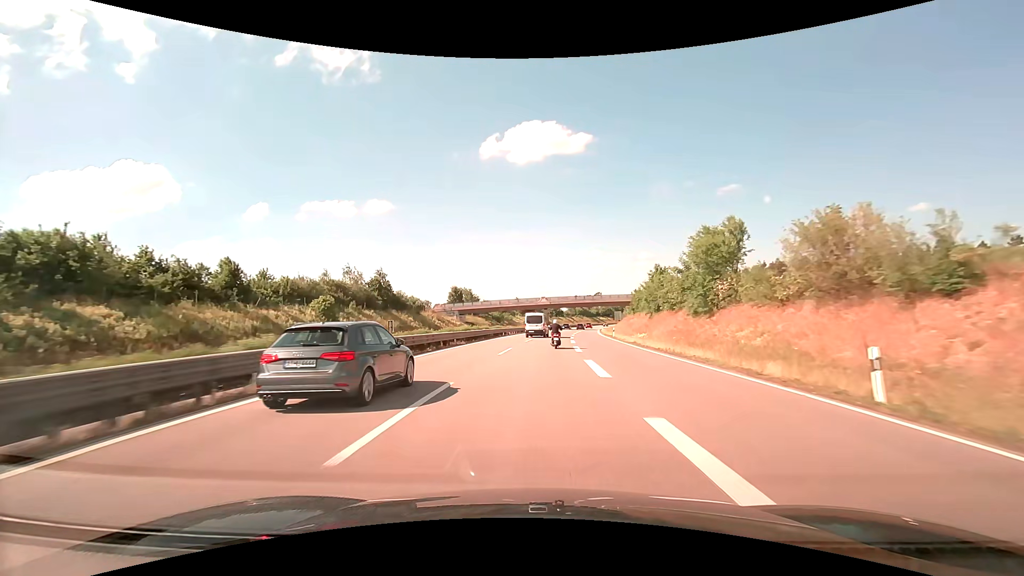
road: trunk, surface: asphalt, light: Day
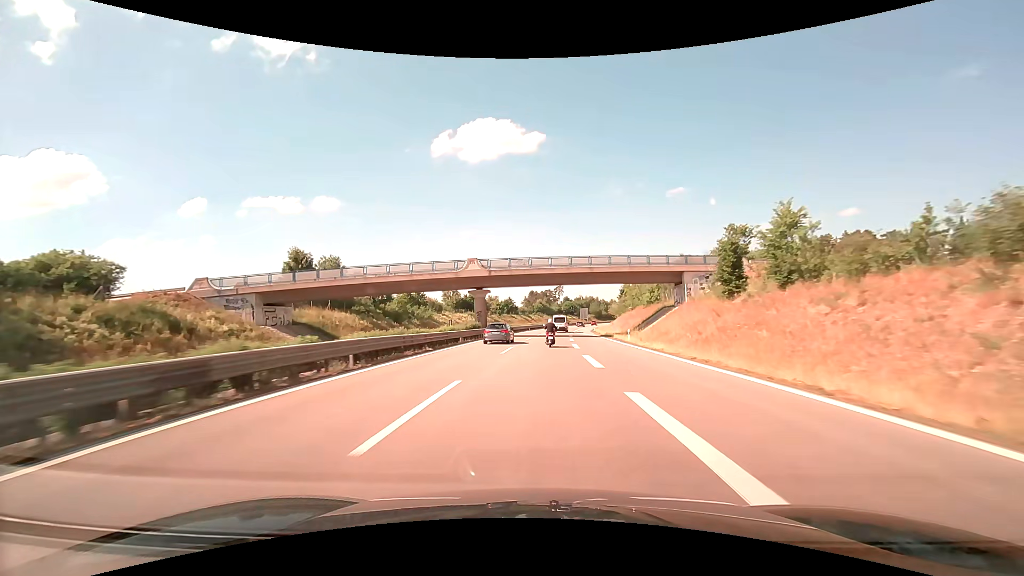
(+3.0, +69.4) m; +5°
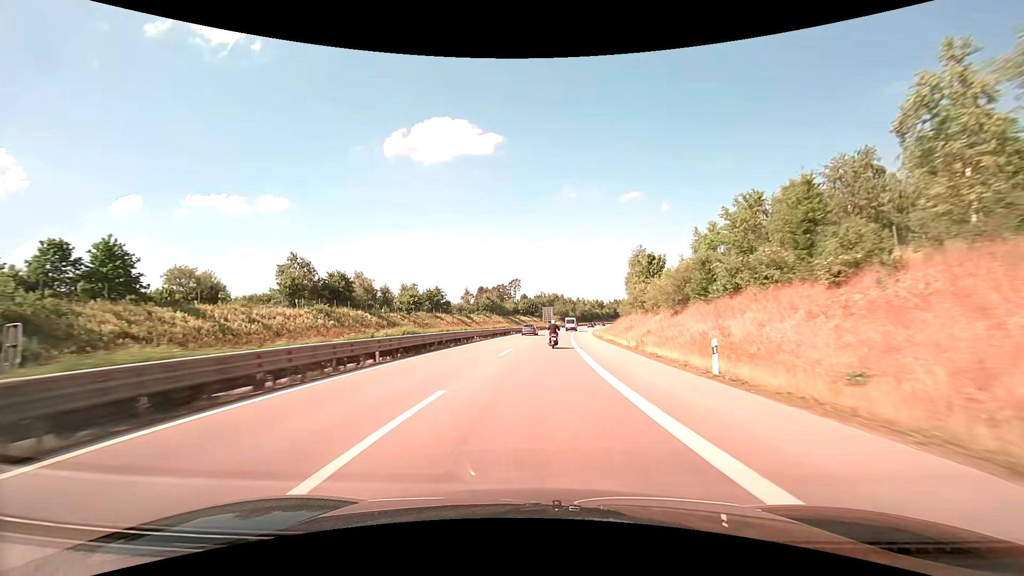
(+2.8, +71.1) m; +5°
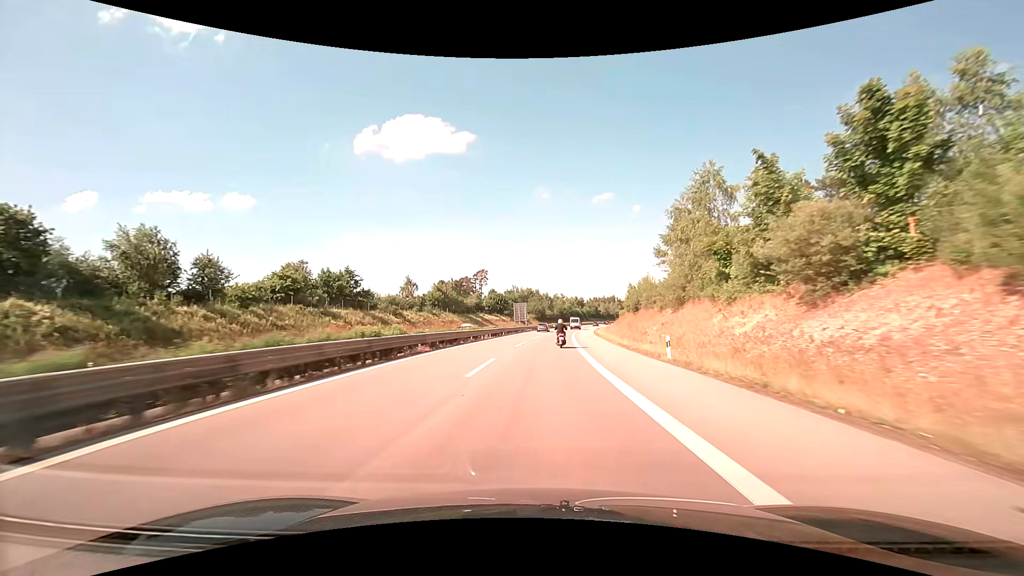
(+1.1, +43.3) m; +3°
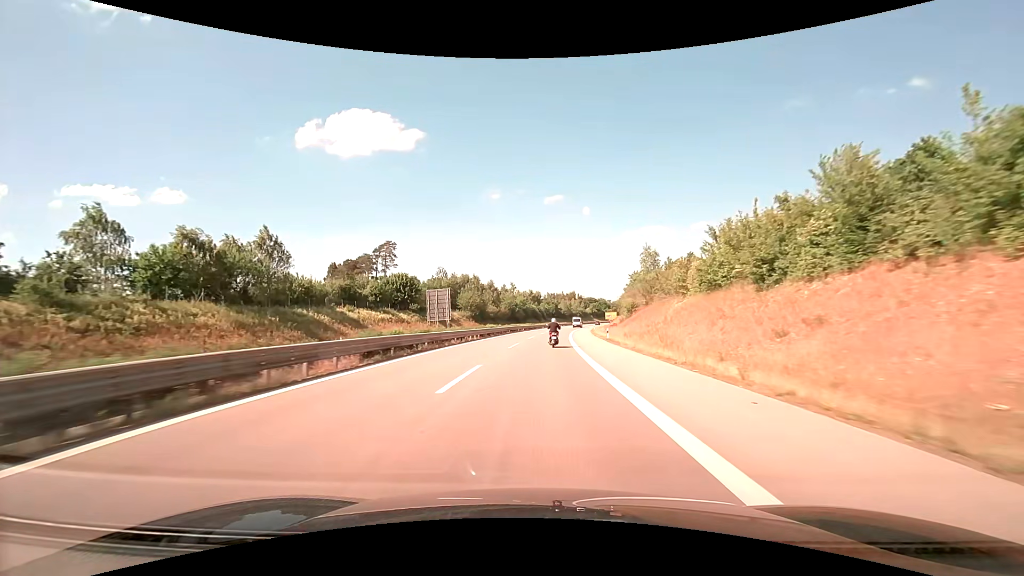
(+3.5, +72.5) m; +6°
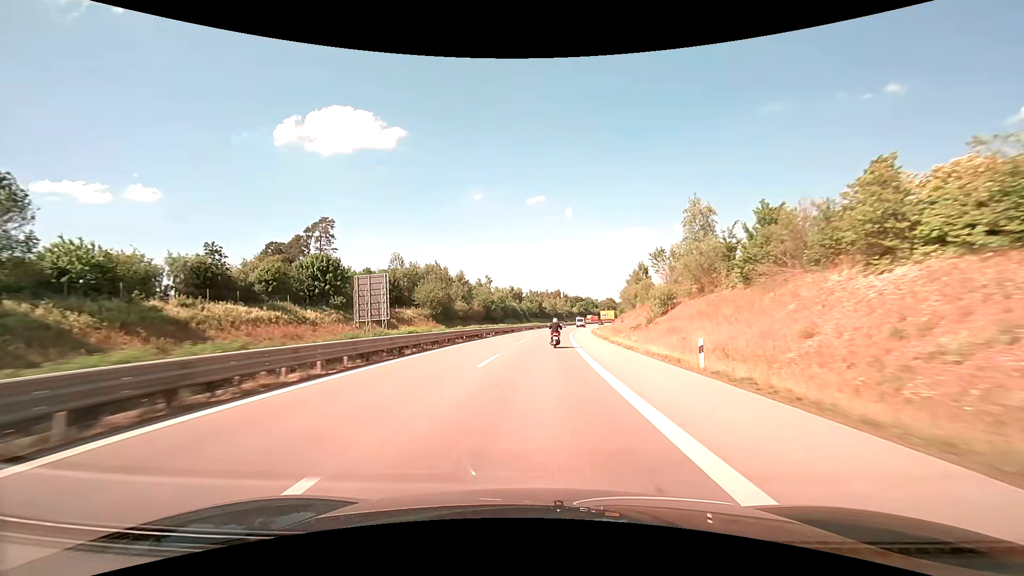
(+0.5, +28.9) m; +2°
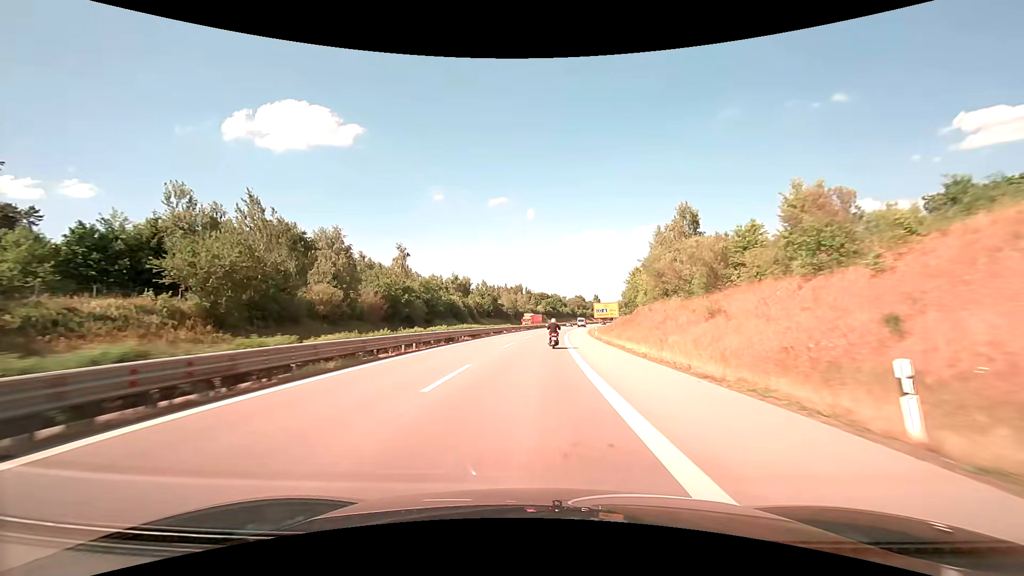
(+2.3, +57.5) m; +4°
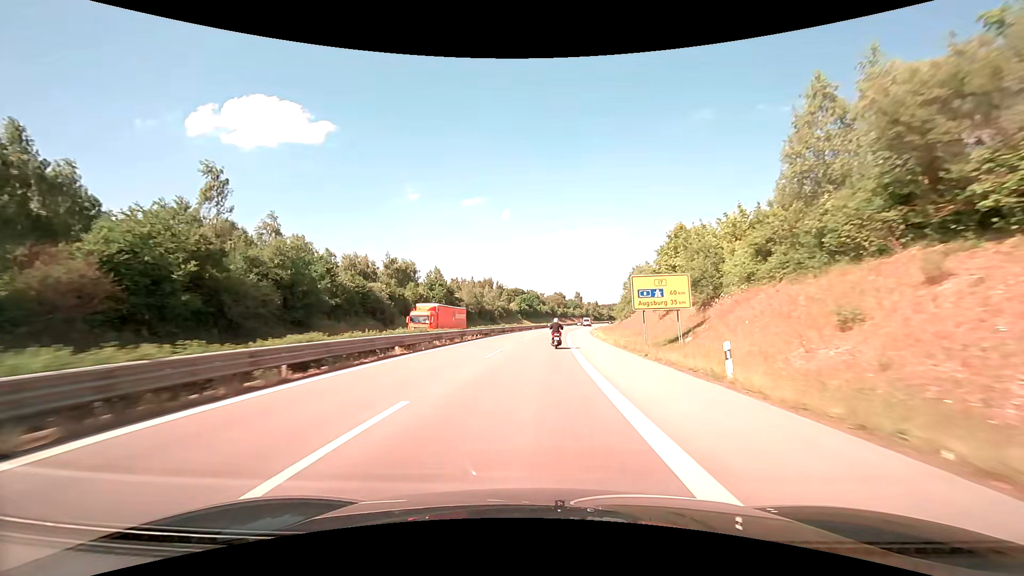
(+1.0, +43.0) m; +3°
(0, +10) (0, +20) (+1, +30) (+1, +40) (+1, +50) (+2, +60) (+3, +70) (+4, +80) (+5, +90) (+6, +100) m
